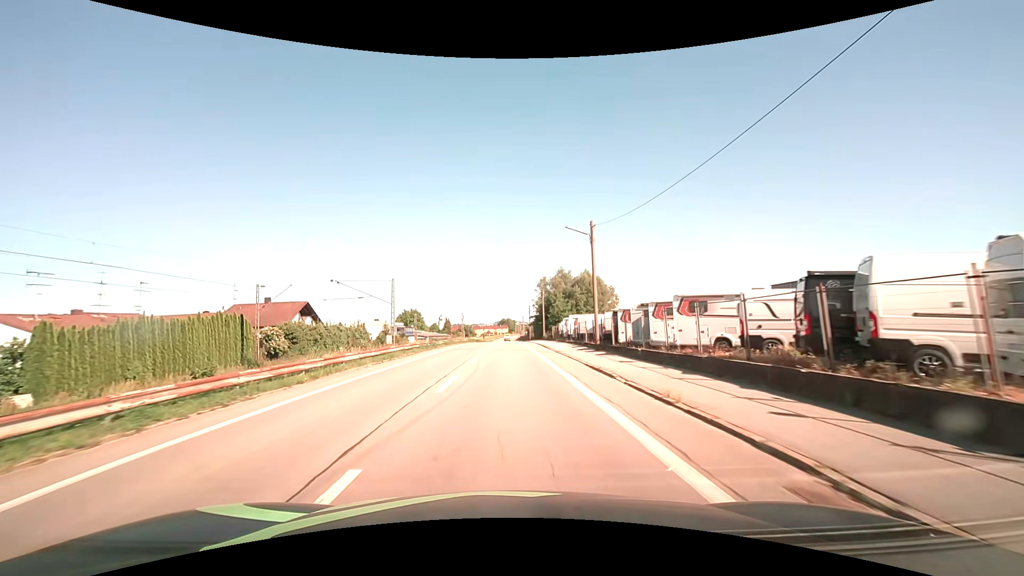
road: unclassified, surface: asphalt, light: Day
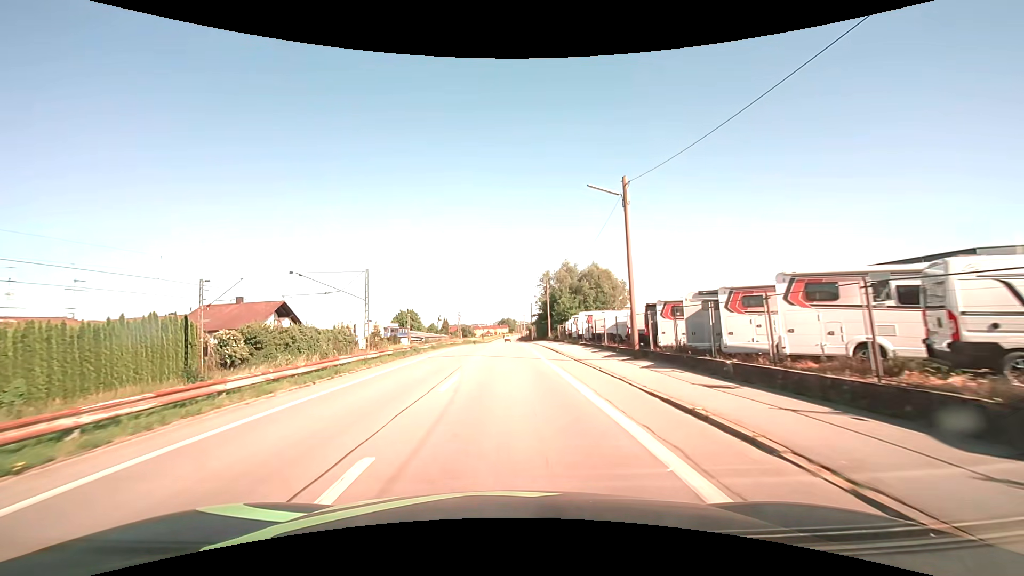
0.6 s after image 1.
(0.0, +8.6) m; 0°
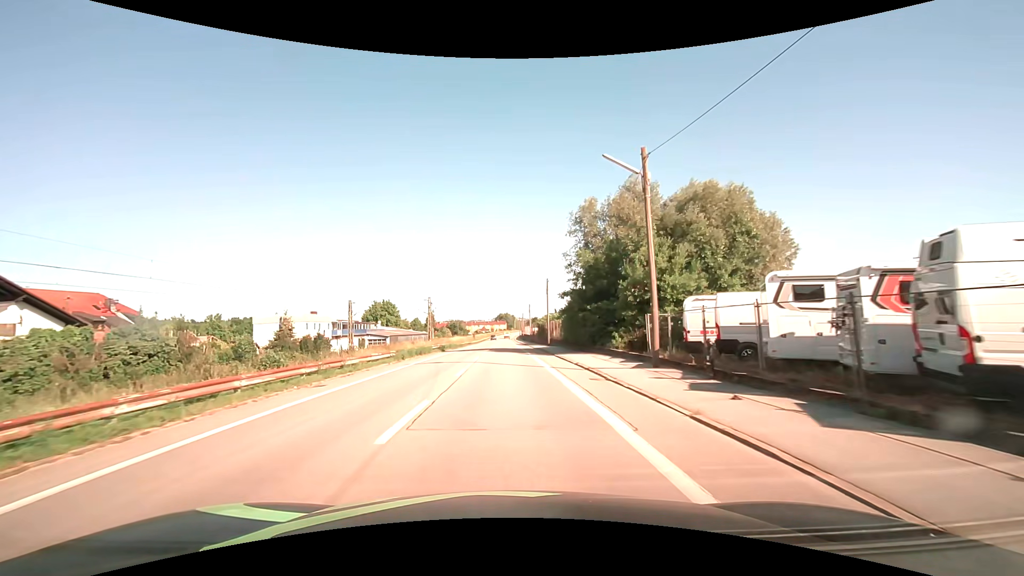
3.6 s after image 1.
(-0.1, +43.4) m; 0°
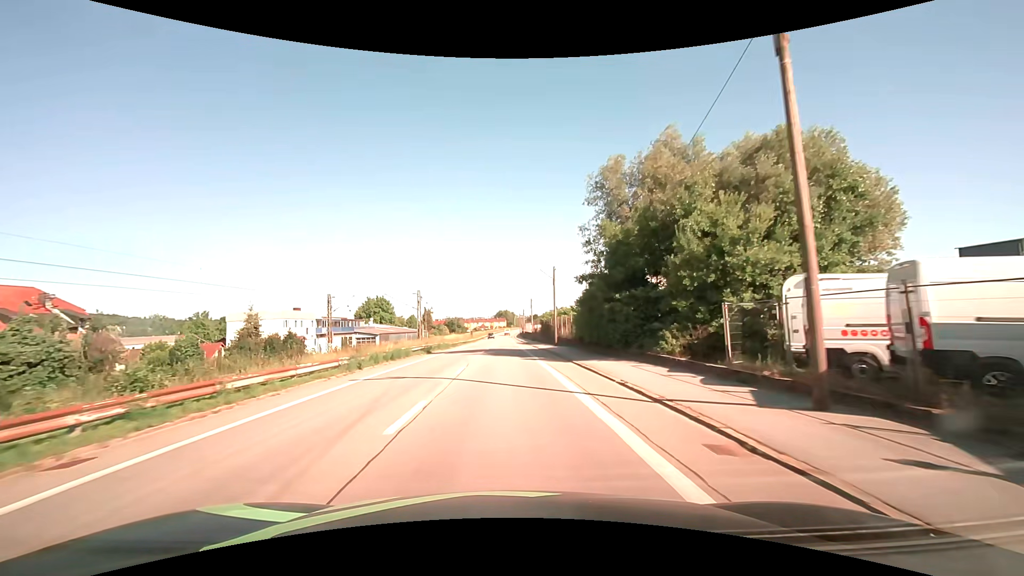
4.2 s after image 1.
(0.0, +8.7) m; 0°
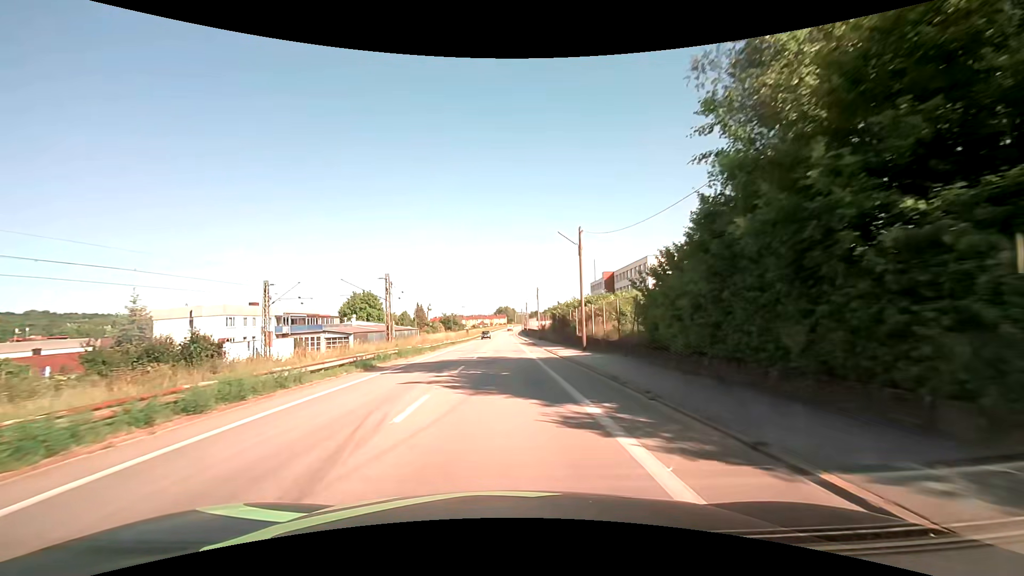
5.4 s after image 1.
(-0.1, +17.5) m; 0°
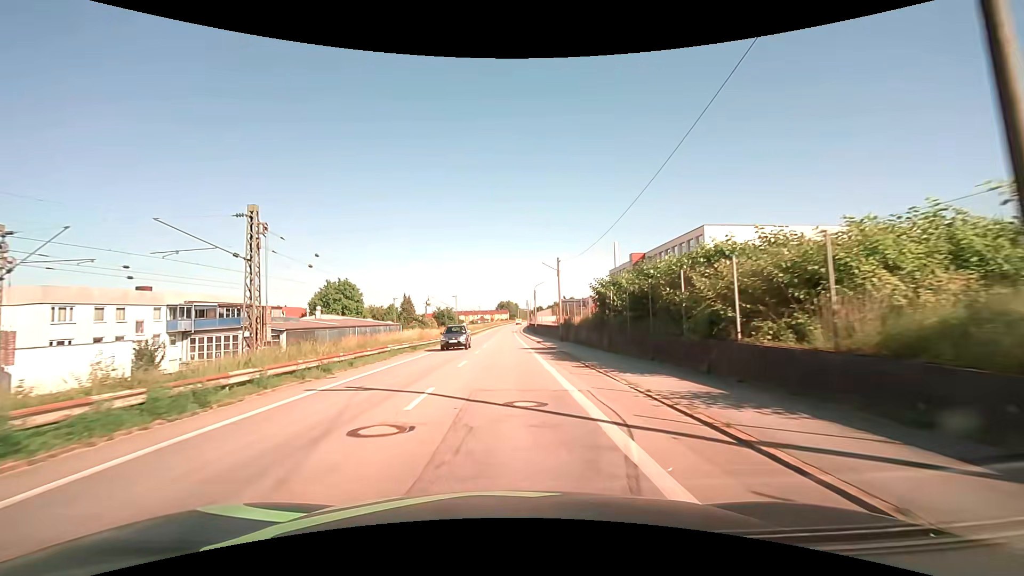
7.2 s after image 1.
(0.0, +26.4) m; 0°
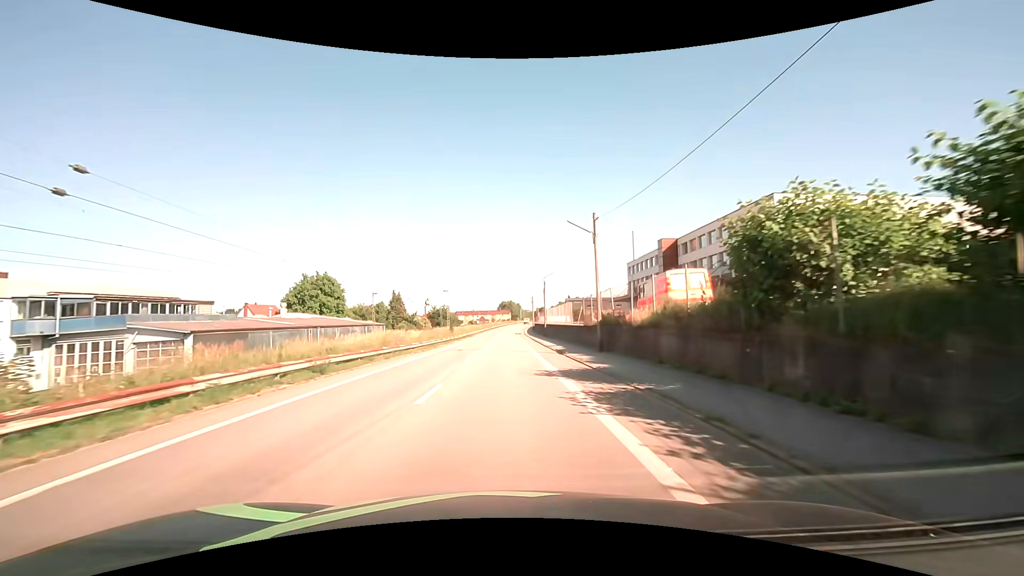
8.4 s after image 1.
(0.0, +17.6) m; 0°
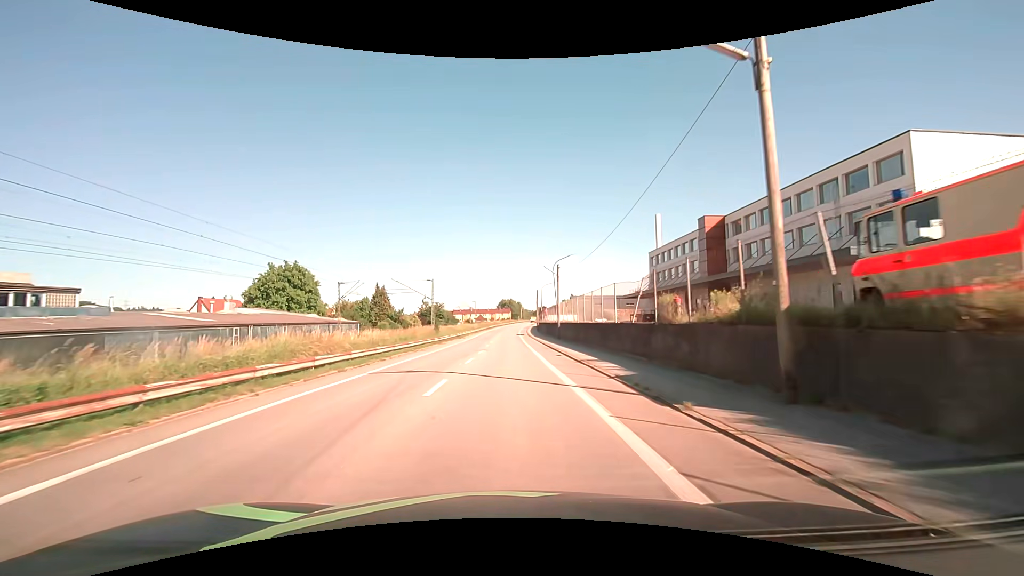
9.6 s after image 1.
(0.0, +17.5) m; 0°
(0, +10) (0, +20) (0, +30) (0, +40) (0, +50) (0, +60) (0, +70) (0, +80) (+1, +90) (+1, +100) m
